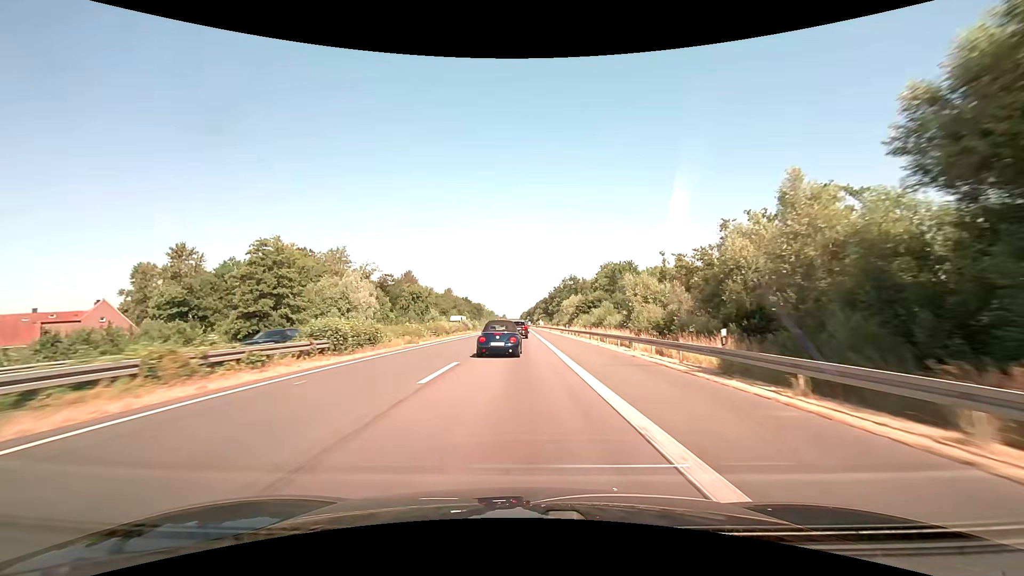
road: motorway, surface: asphalt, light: Day
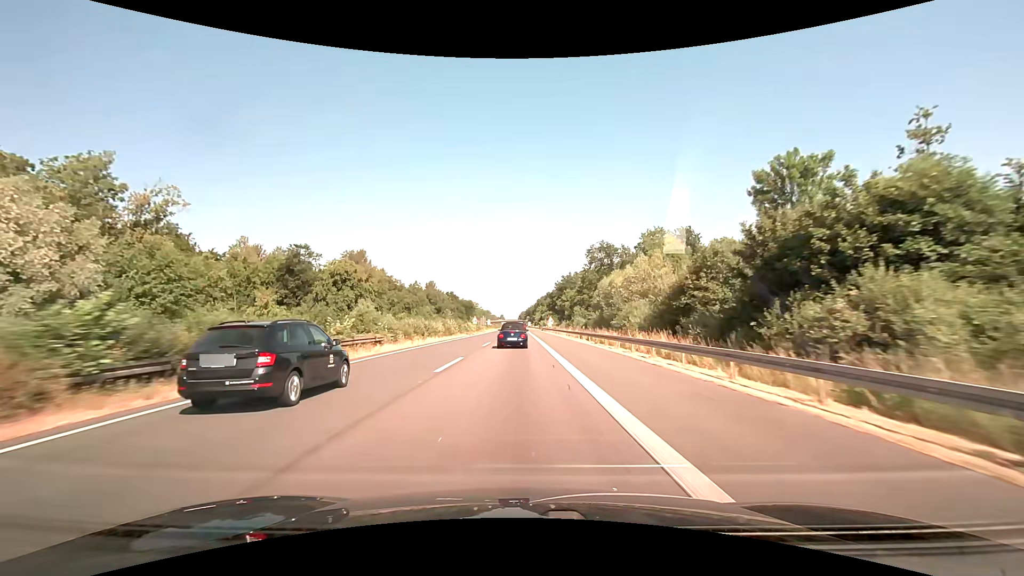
(+0.2, +69.1) m; 0°
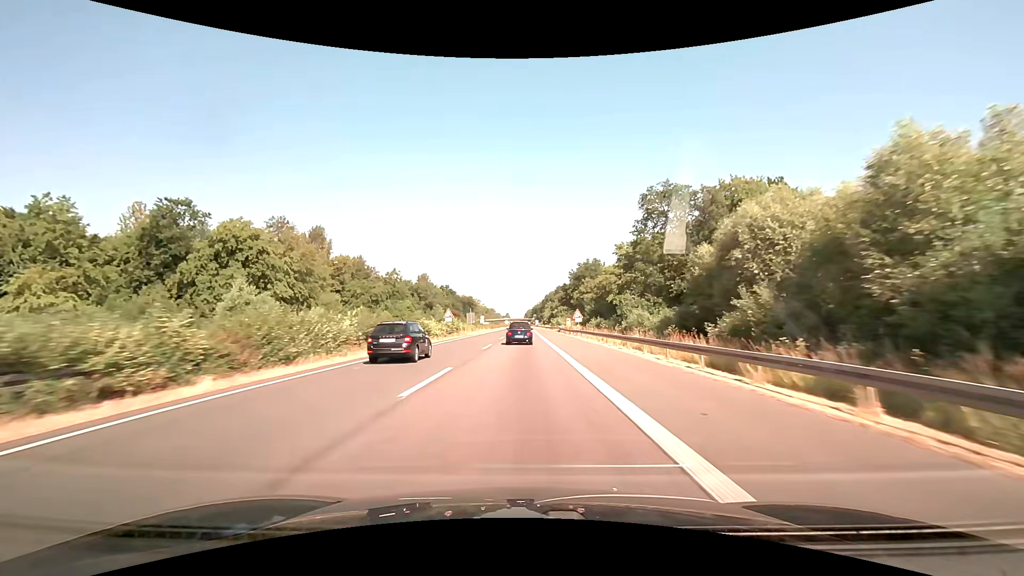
(-0.2, +41.1) m; -1°
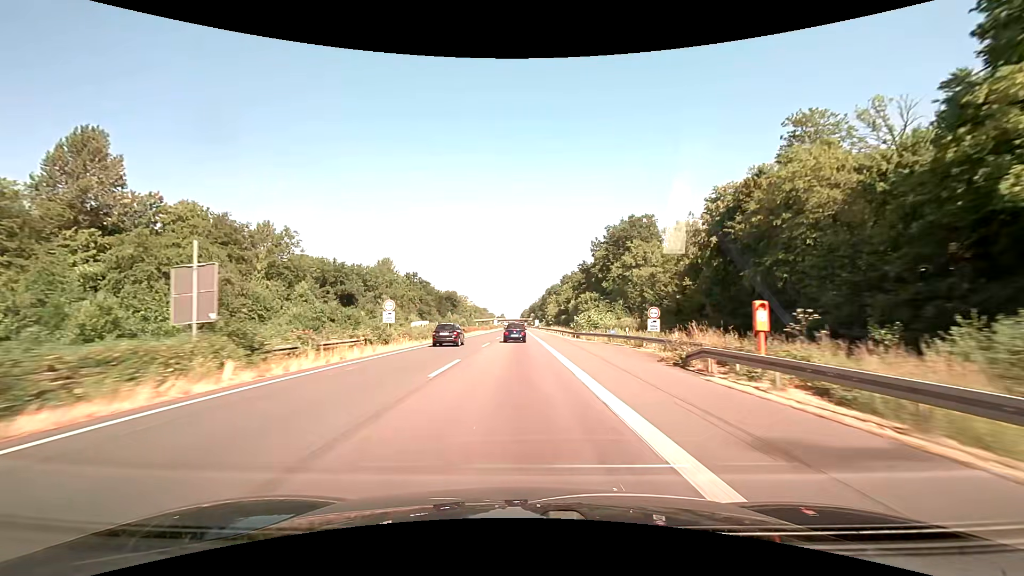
(+0.4, +68.3) m; +1°
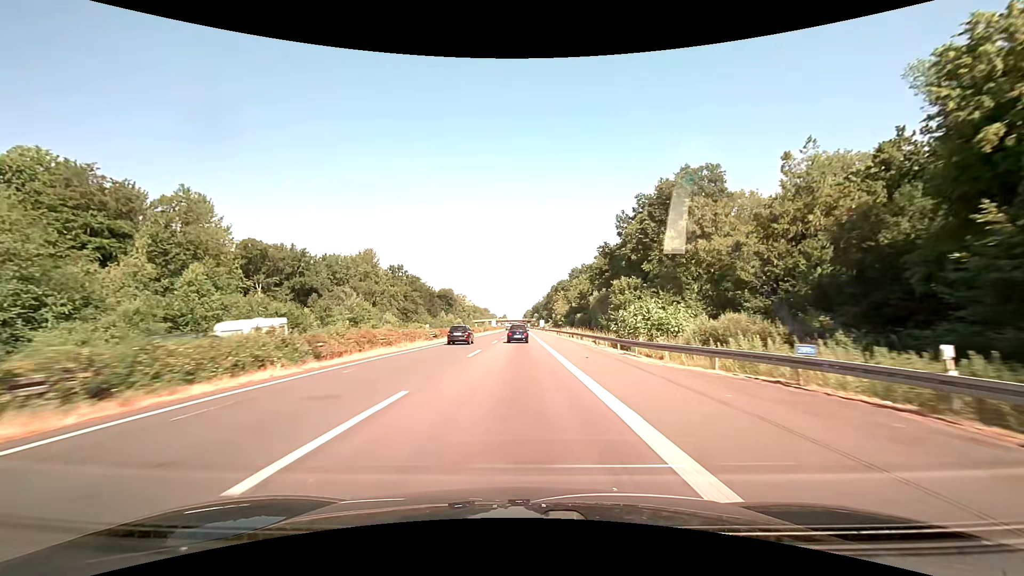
(-0.1, +27.0) m; 0°
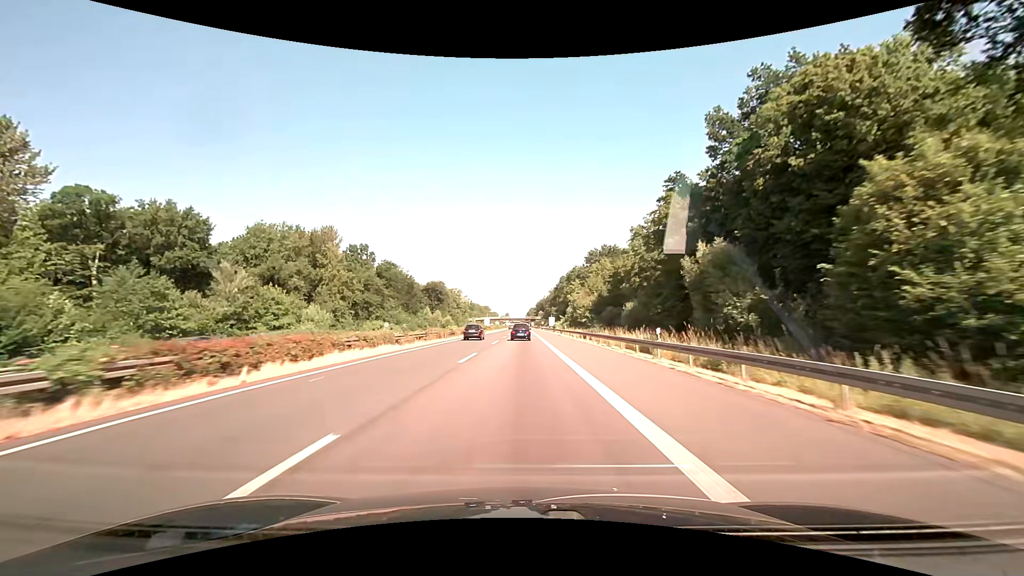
(-0.2, +40.2) m; 0°
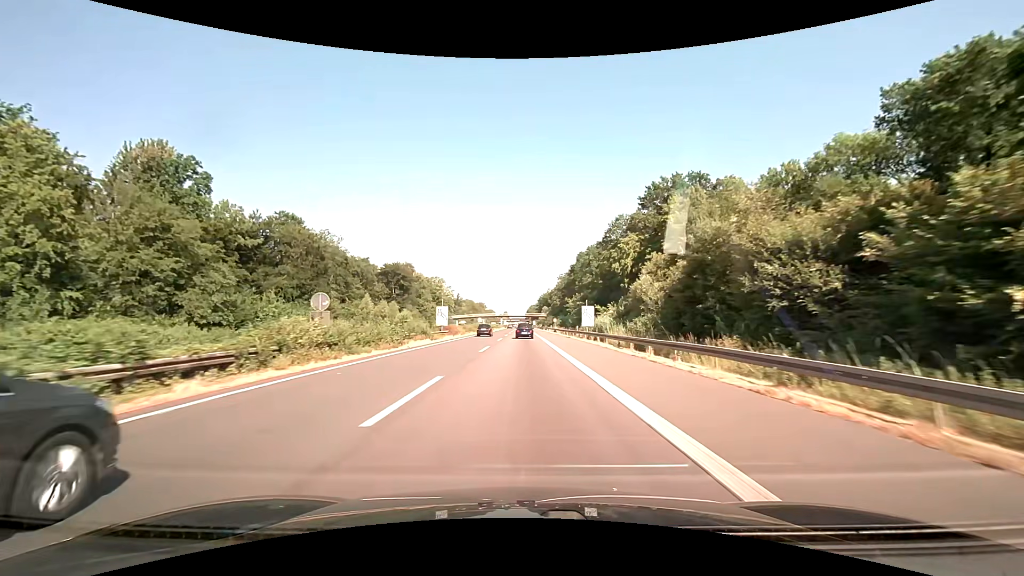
(-0.2, +65.7) m; 0°
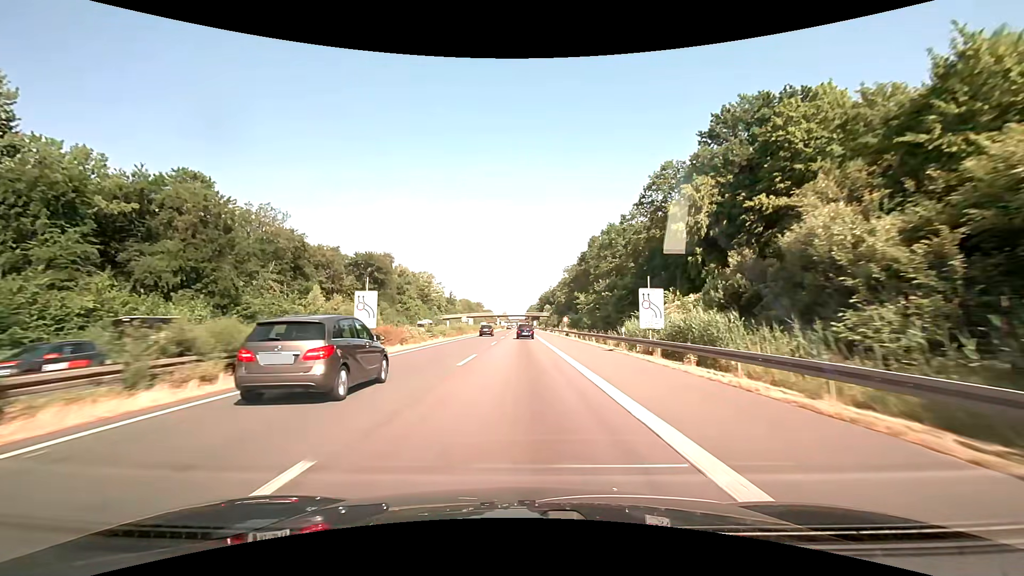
(0.0, +25.7) m; 0°
